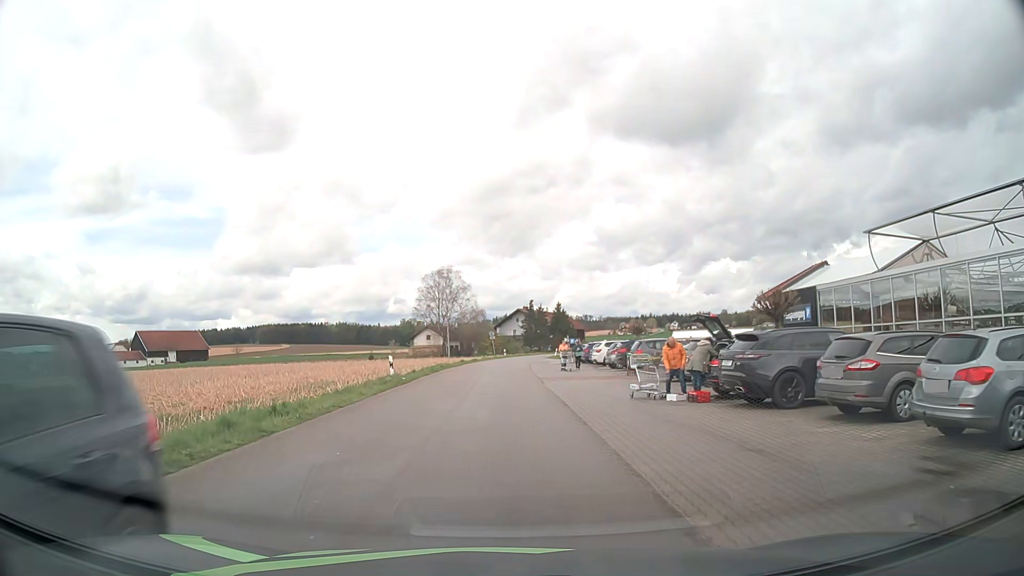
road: unclassified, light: Day
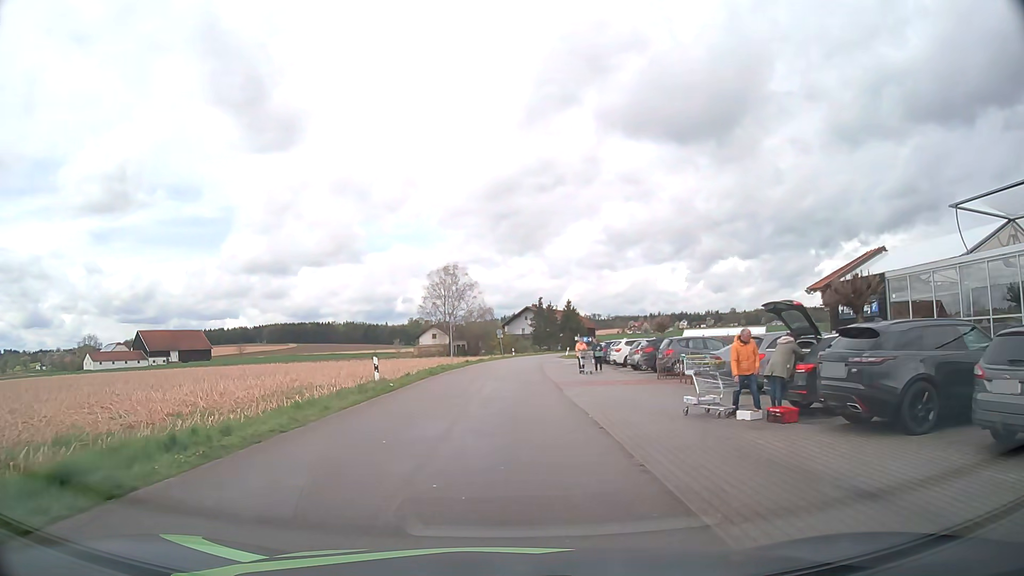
(0.0, +4.5) m; -1°
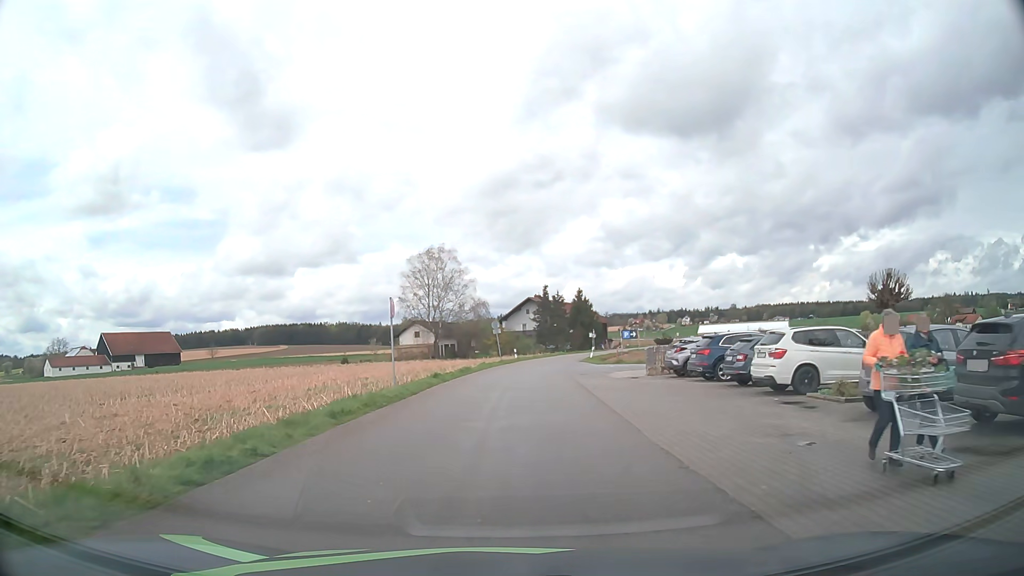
(-0.3, +23.3) m; 0°
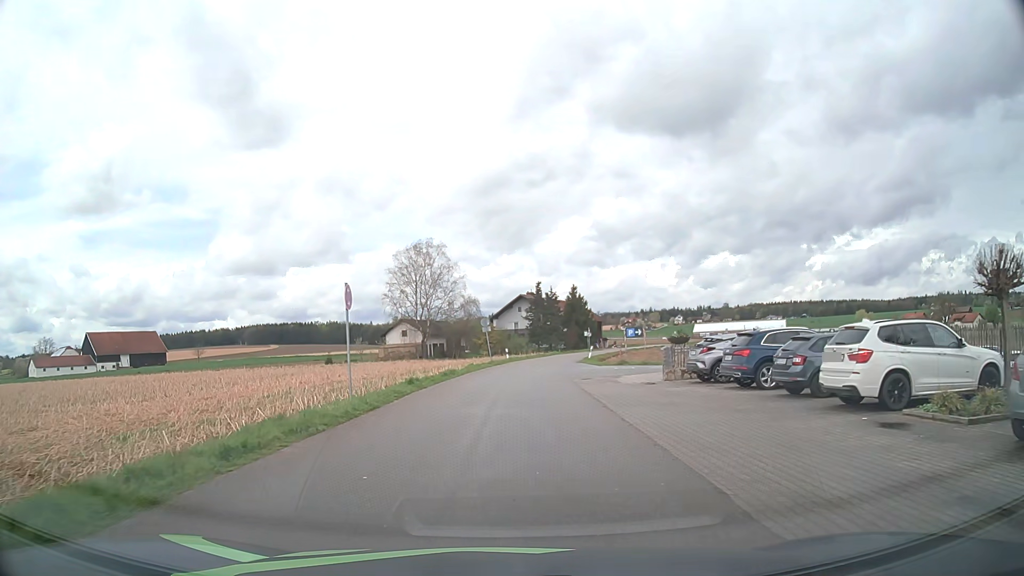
(+0.1, +4.6) m; +1°
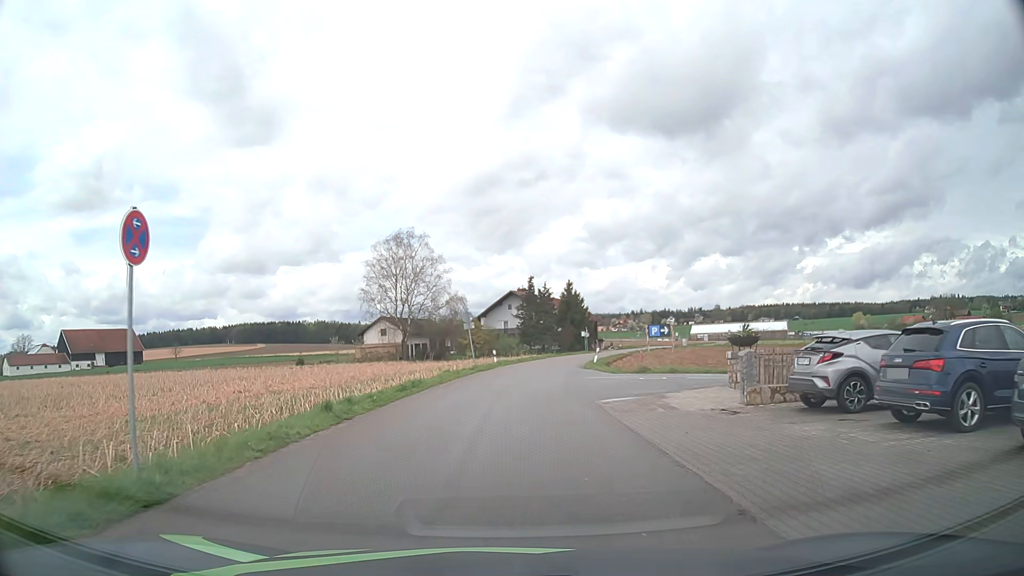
(+0.1, +9.2) m; +1°
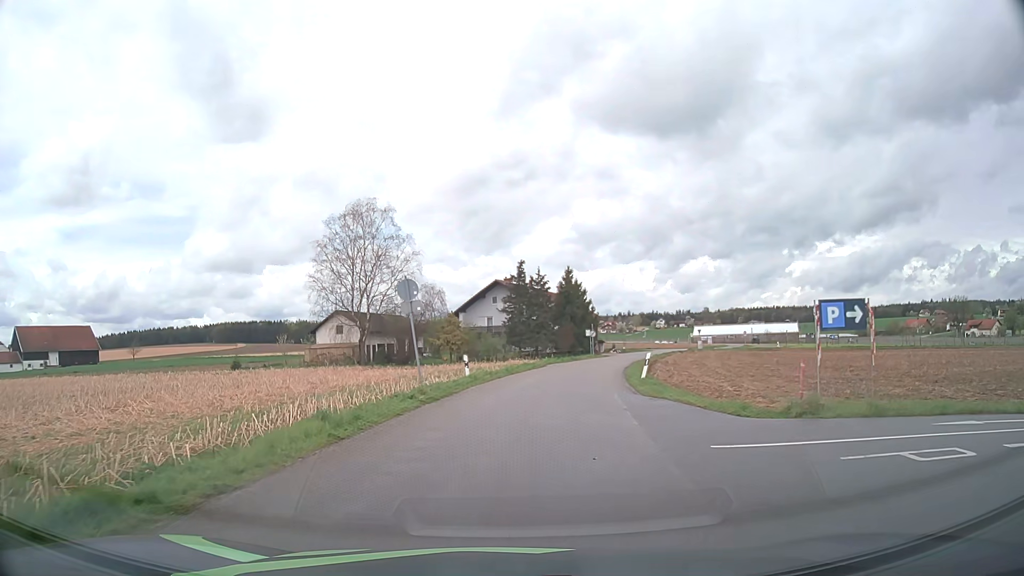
(+0.2, +18.5) m; +2°
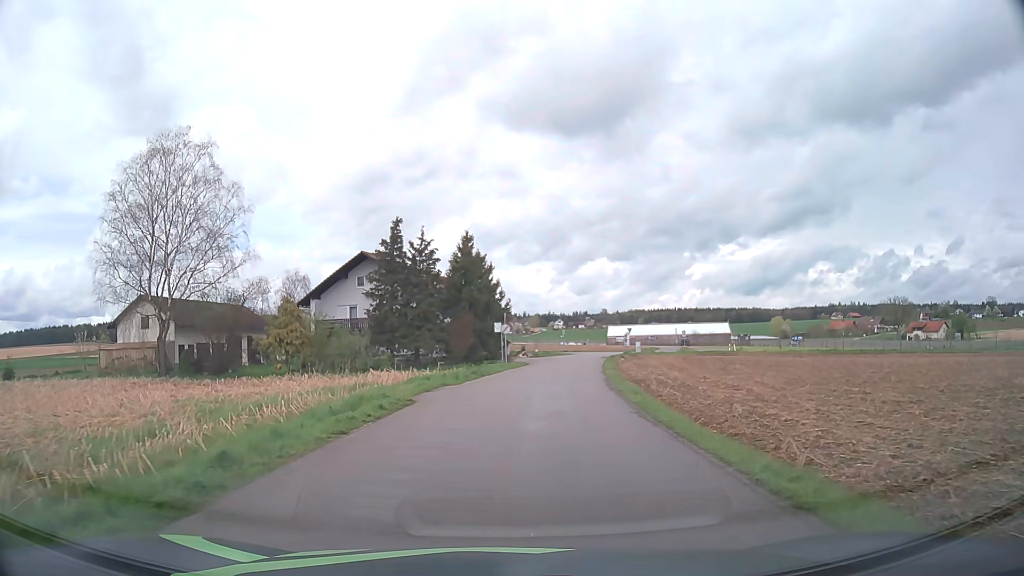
(+1.7, +25.1) m; +9°
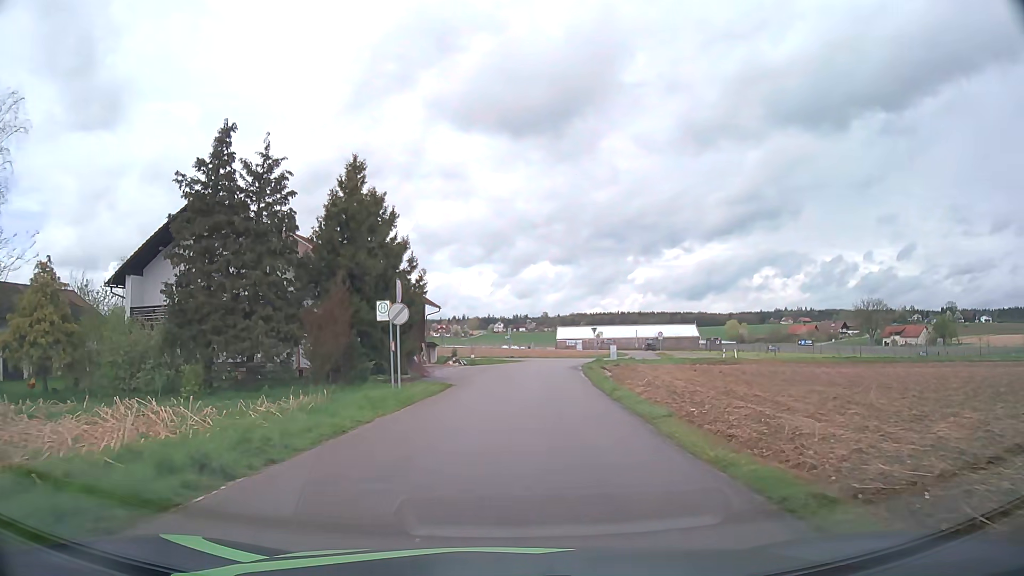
(+1.1, +22.2) m; +5°
(0, +10) (+1, +20) (+1, +30) (+2, +40) (+3, +50) (+5, +60) (+10, +68) (+14, +78) (+17, +87) (+18, +97) m
